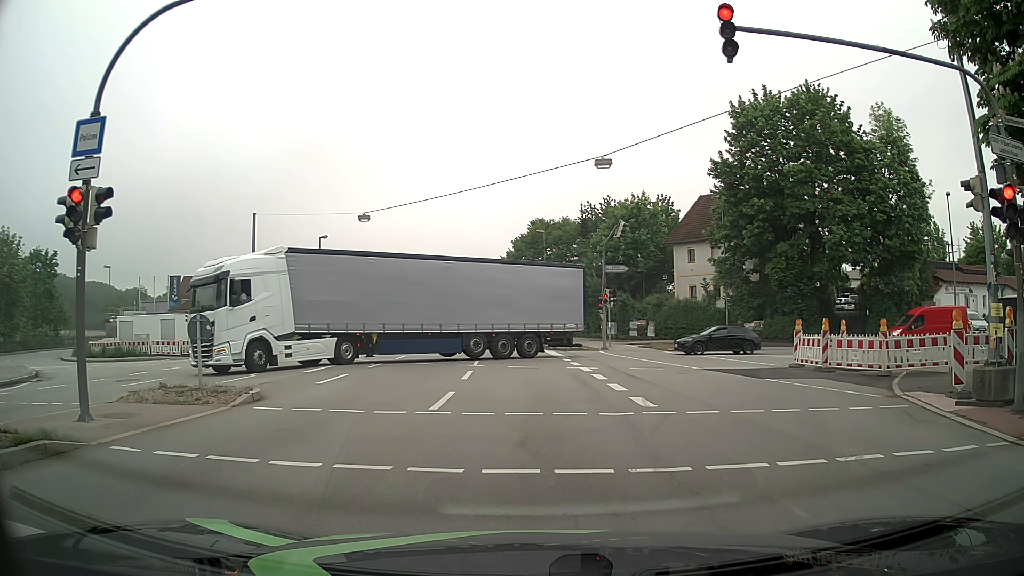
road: primary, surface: asphalt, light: Day
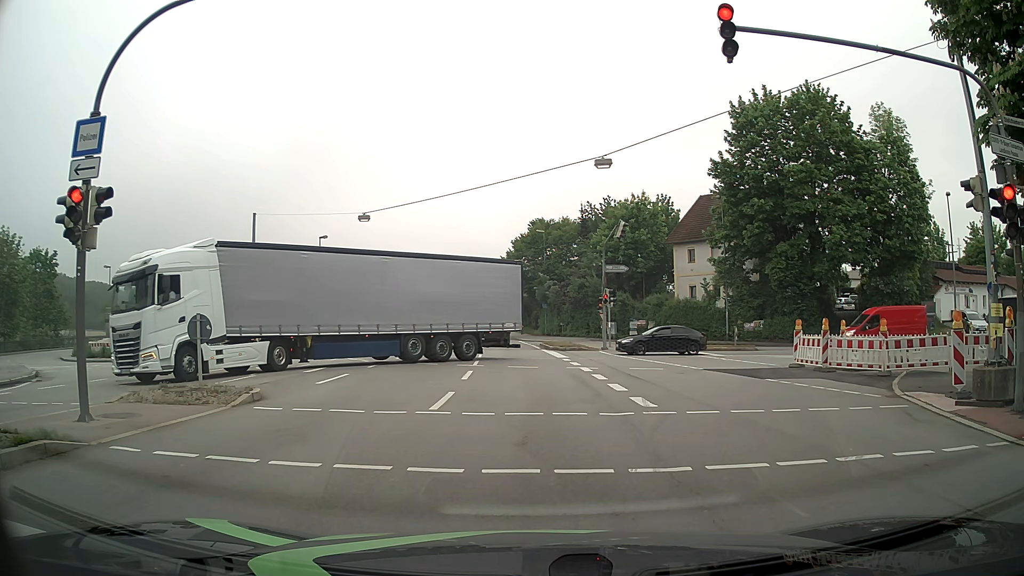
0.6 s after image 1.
(0.0, 0.0) m; 0°
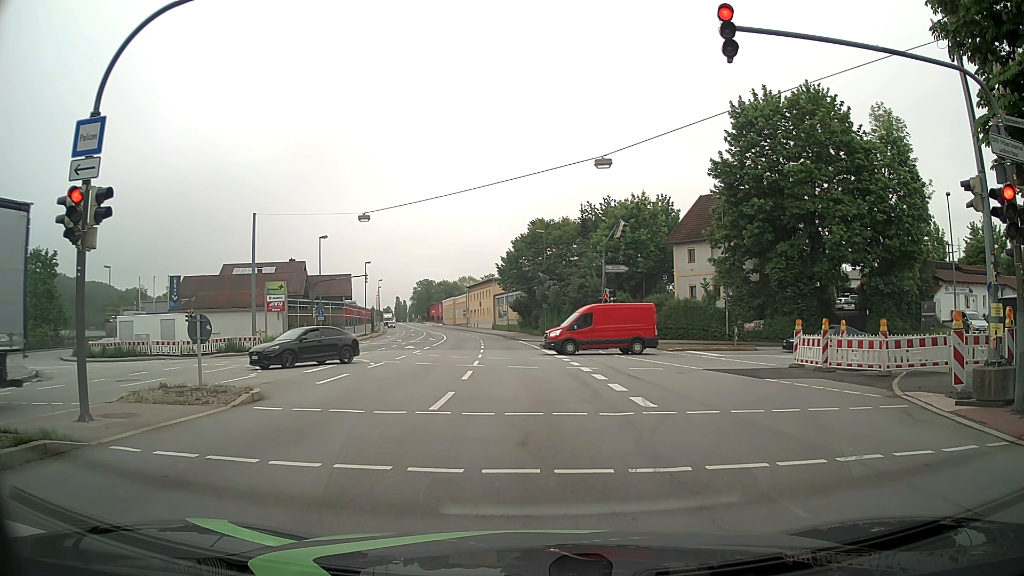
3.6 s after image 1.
(0.0, 0.0) m; 0°
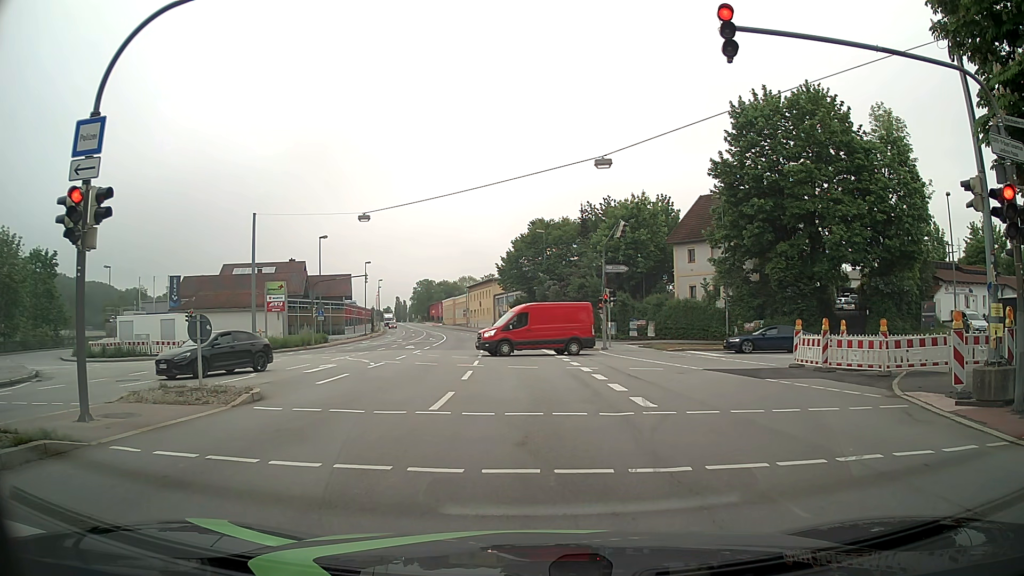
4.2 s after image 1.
(0.0, 0.0) m; 0°
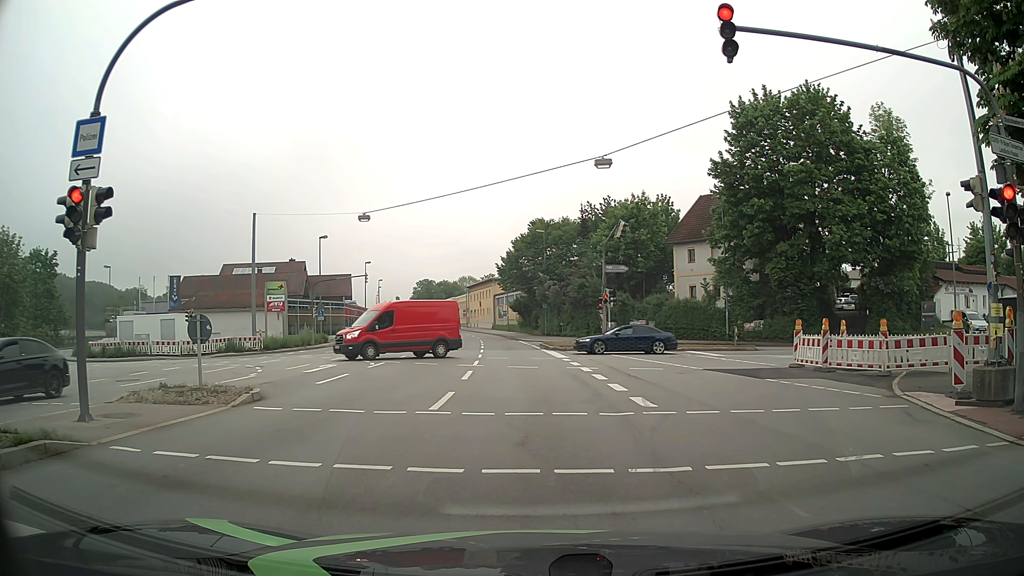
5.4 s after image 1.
(0.0, 0.0) m; 0°
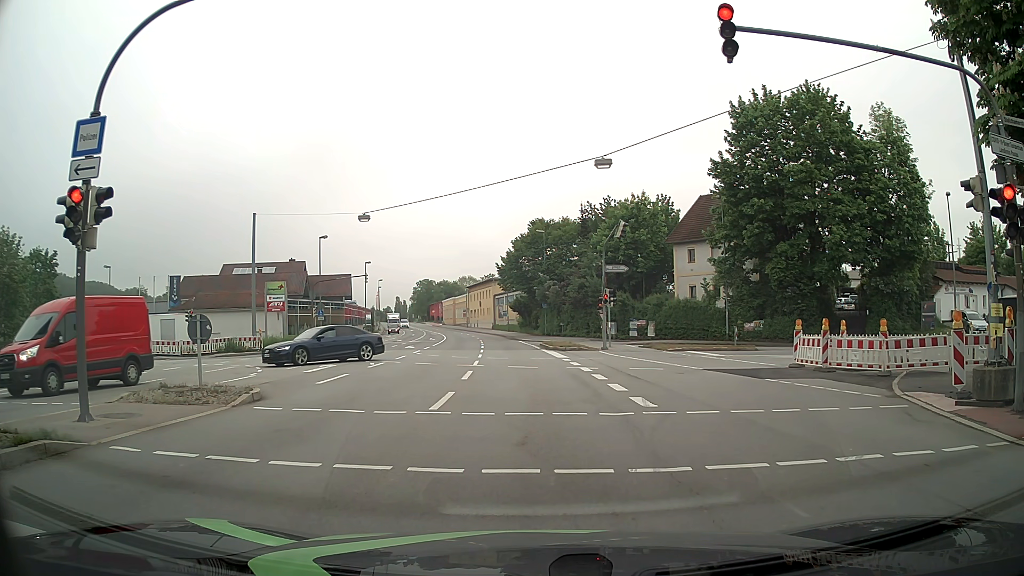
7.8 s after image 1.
(0.0, 0.0) m; 0°
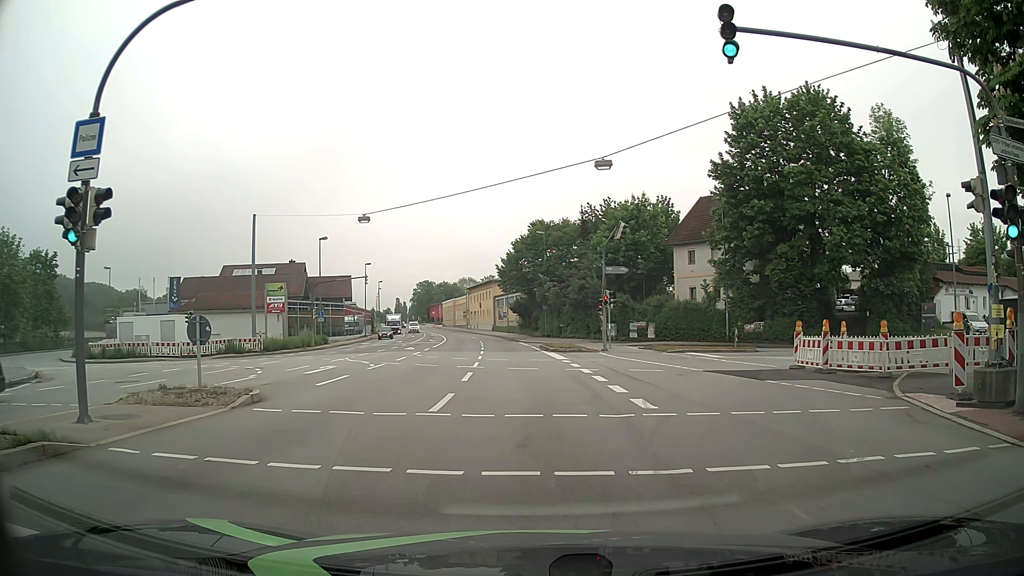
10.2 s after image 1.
(0.0, 0.0) m; 0°
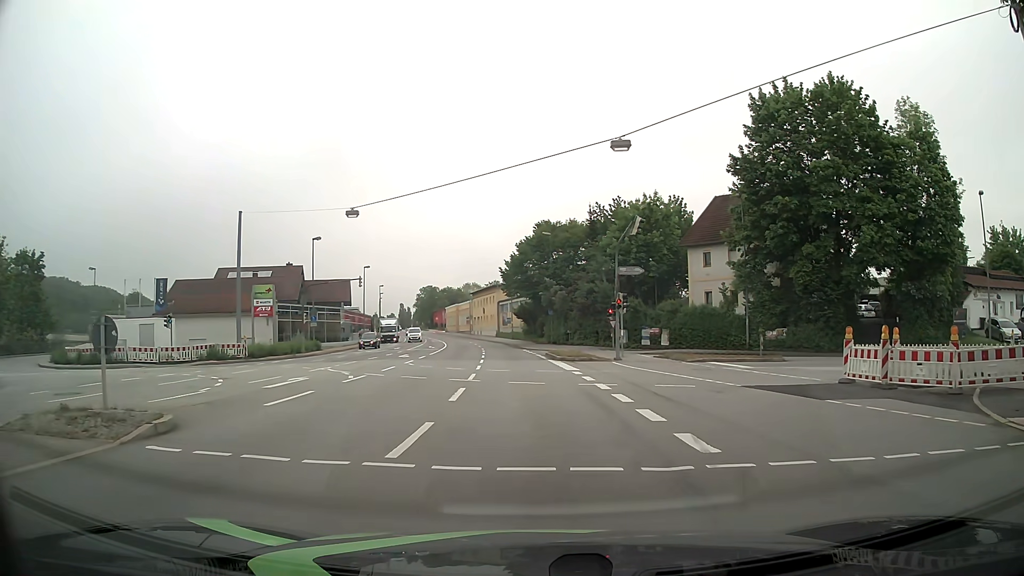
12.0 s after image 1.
(0.0, +4.1) m; 0°
(0, +10) (0, +20) (0, +30) (-1, +40) (-2, +50) (-3, +60) (-4, +70) (-5, +80) (-7, +90) (-9, +99) m
